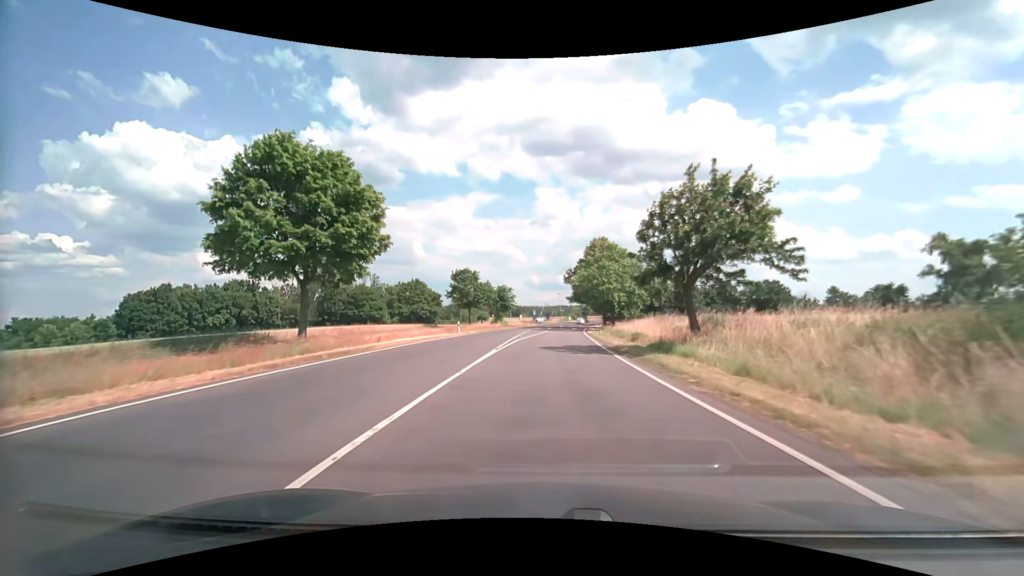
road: secondary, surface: asphalt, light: Day
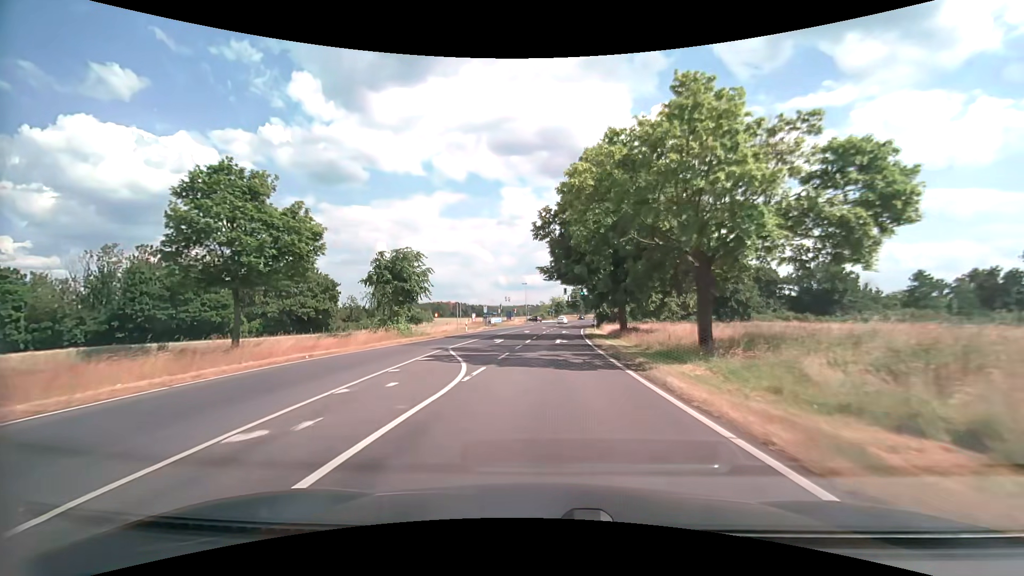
(+1.4, +44.7) m; +4°
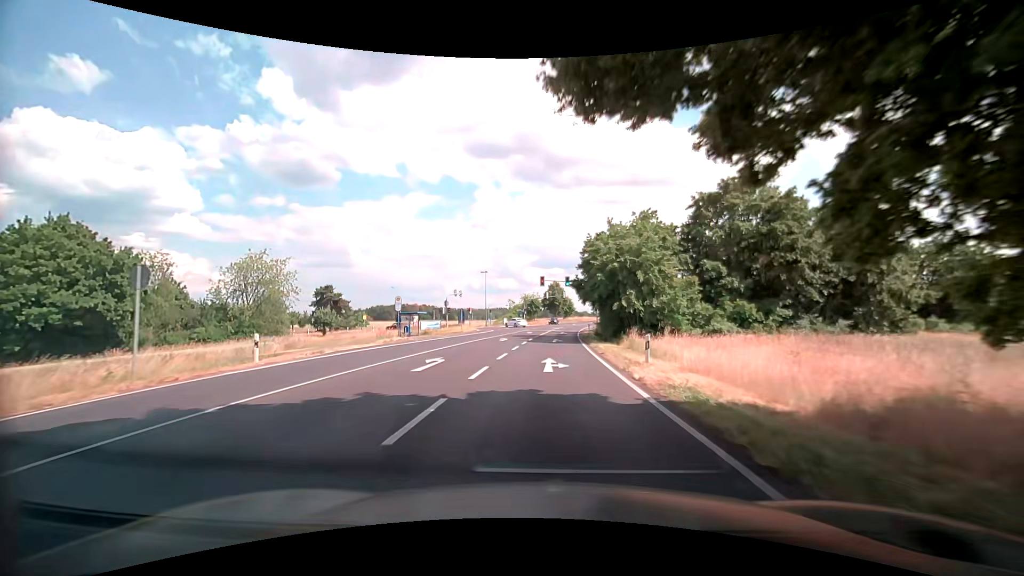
(+0.8, +34.8) m; +3°
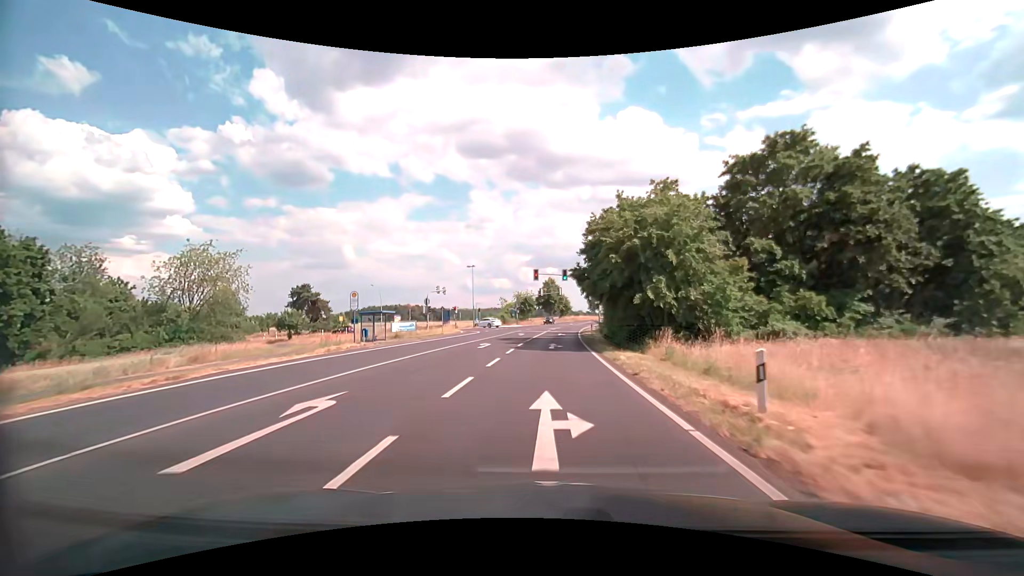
(+0.1, +8.7) m; +1°
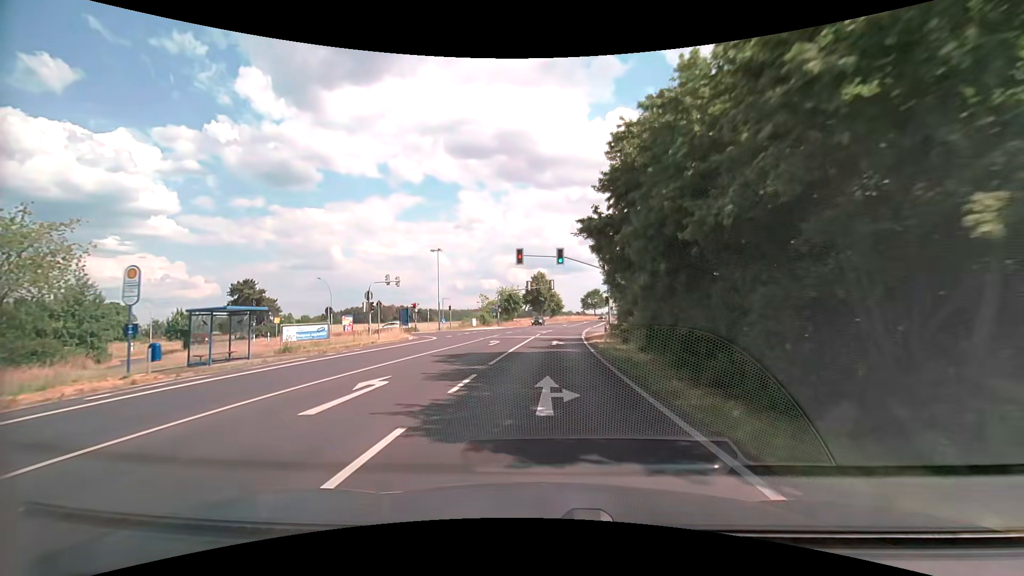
(+0.2, +17.4) m; +1°
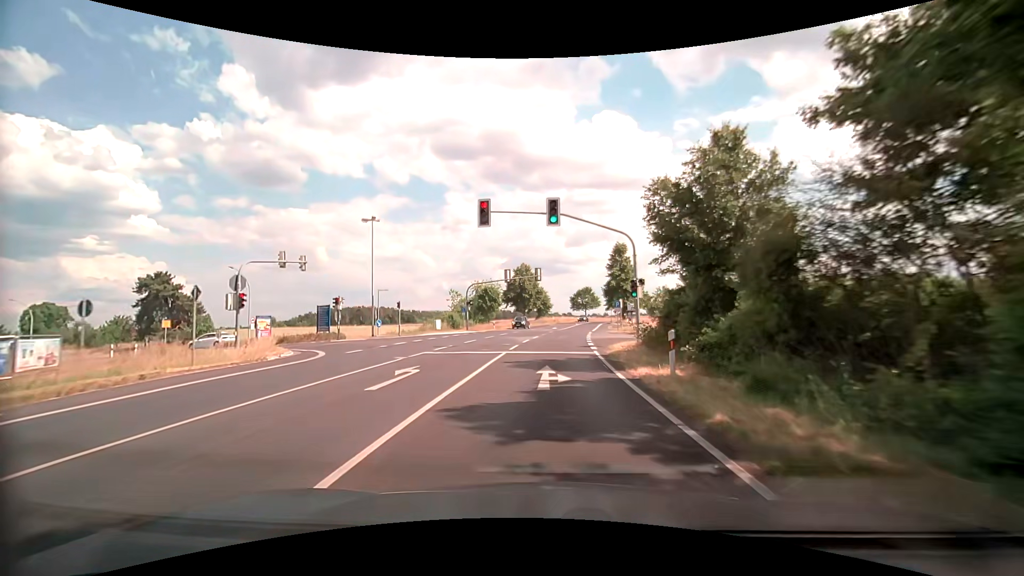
(+0.2, +17.5) m; +2°
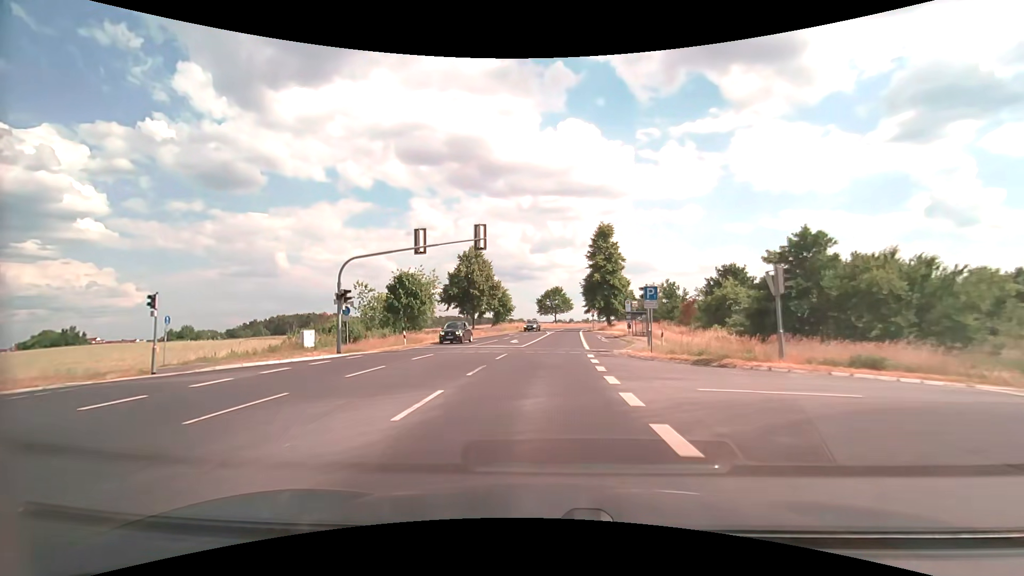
(+0.7, +26.3) m; +4°
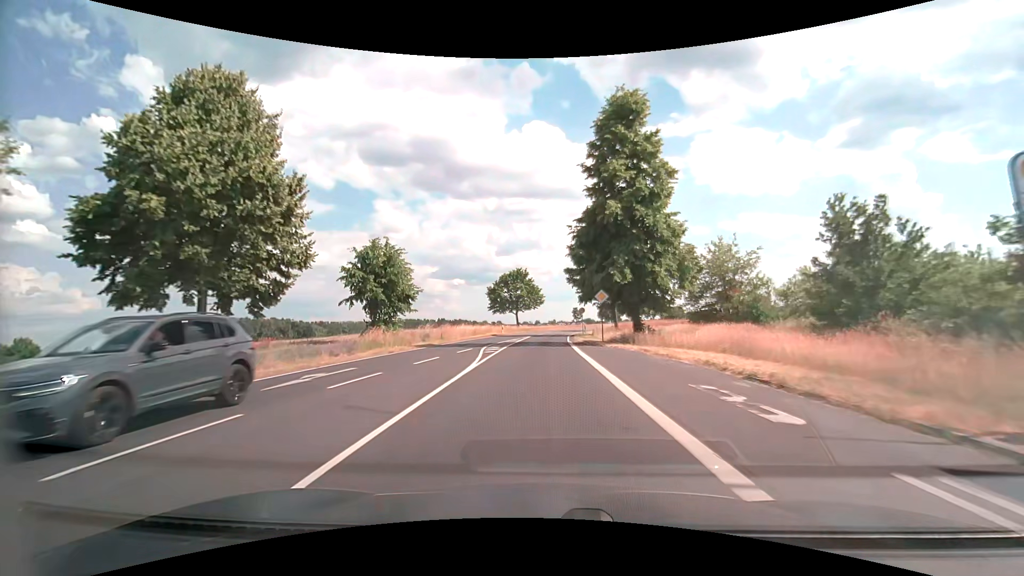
(+1.6, +43.9) m; +4°
(0, +10) (0, +20) (0, +30) (+1, +40) (+1, +50) (+2, +60) (+4, +70) (+5, +80) (+7, +90) (+9, +99) m
